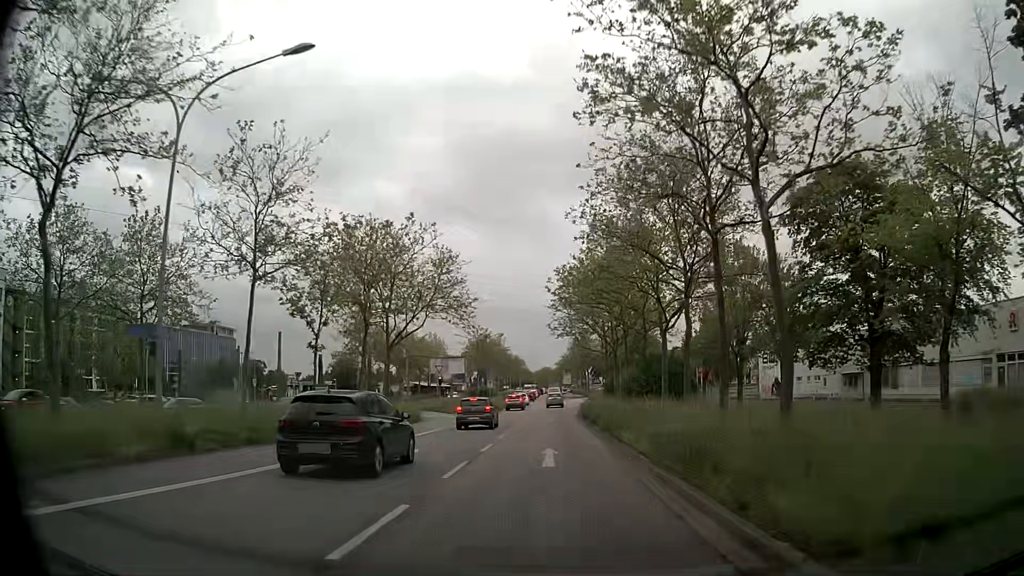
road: primary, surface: asphalt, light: Day
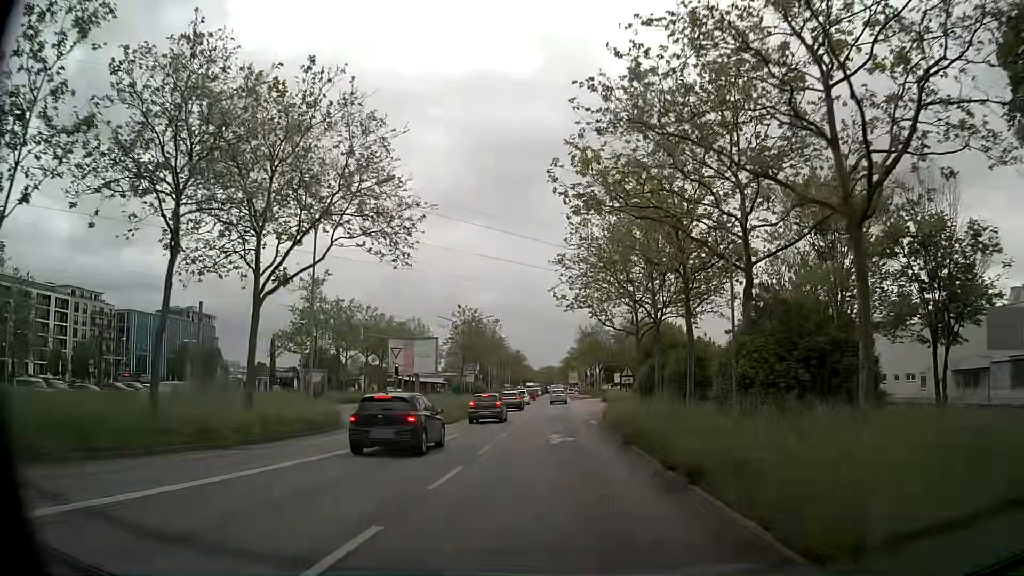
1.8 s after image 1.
(0.0, +19.4) m; -1°
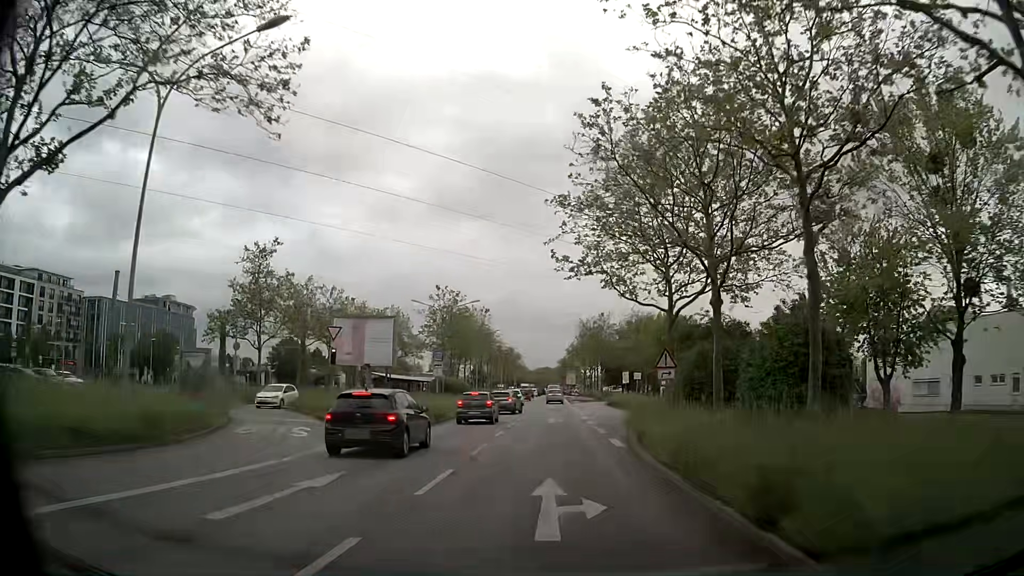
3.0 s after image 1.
(+0.2, +12.6) m; +1°
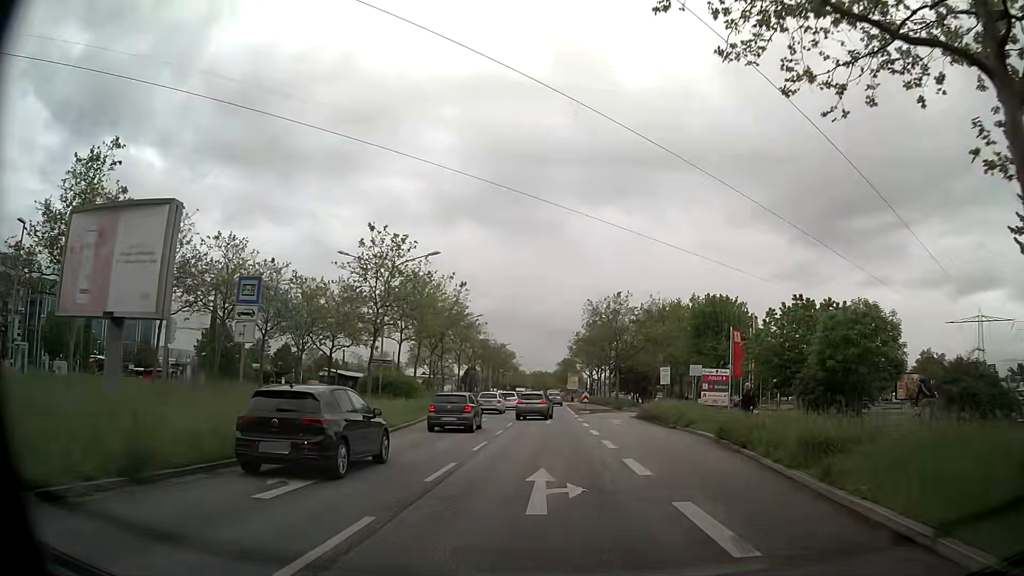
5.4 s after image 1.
(+0.1, +23.3) m; 0°
